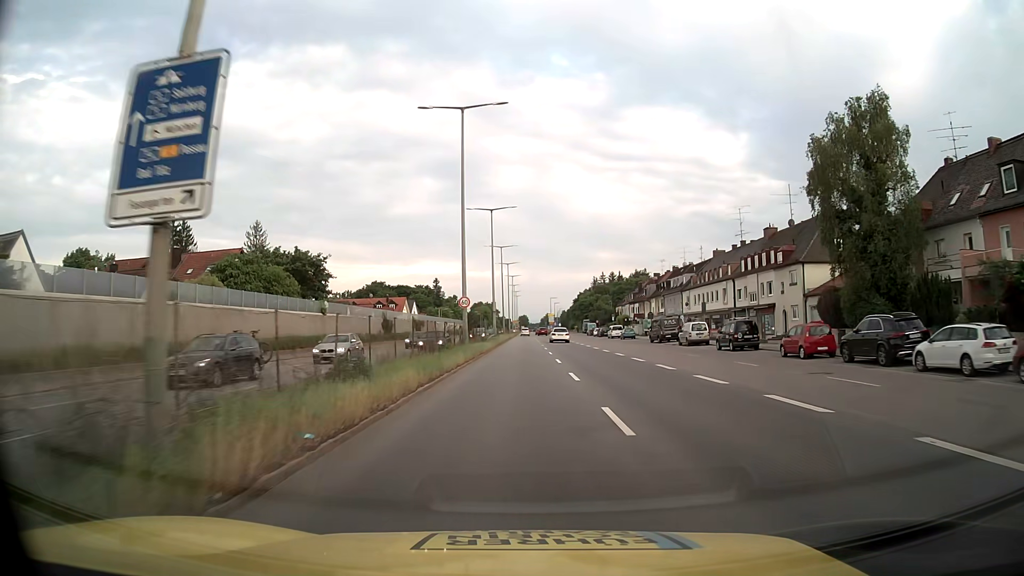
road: trunk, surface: asphalt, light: Day
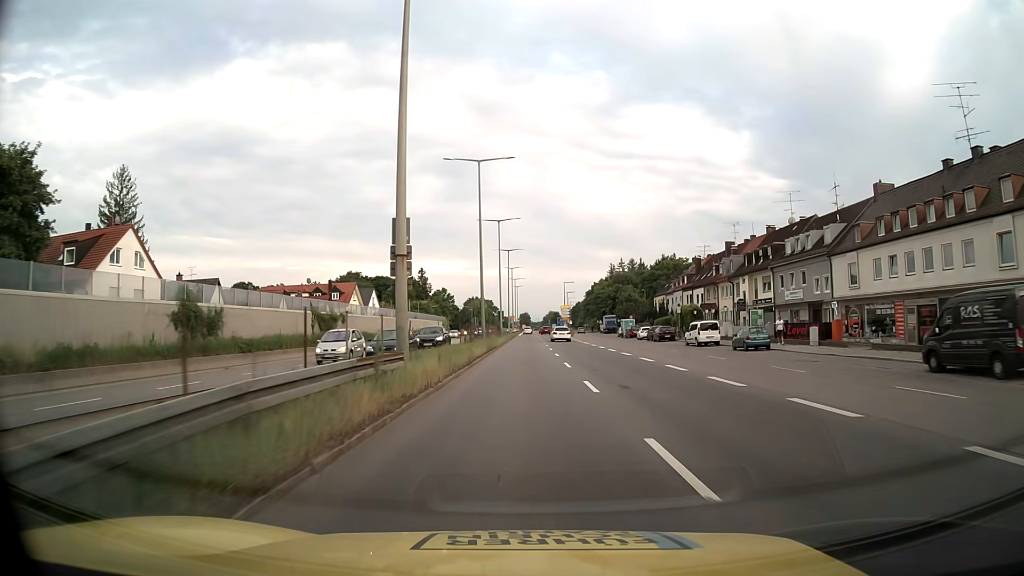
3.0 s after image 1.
(-0.3, +48.7) m; 0°
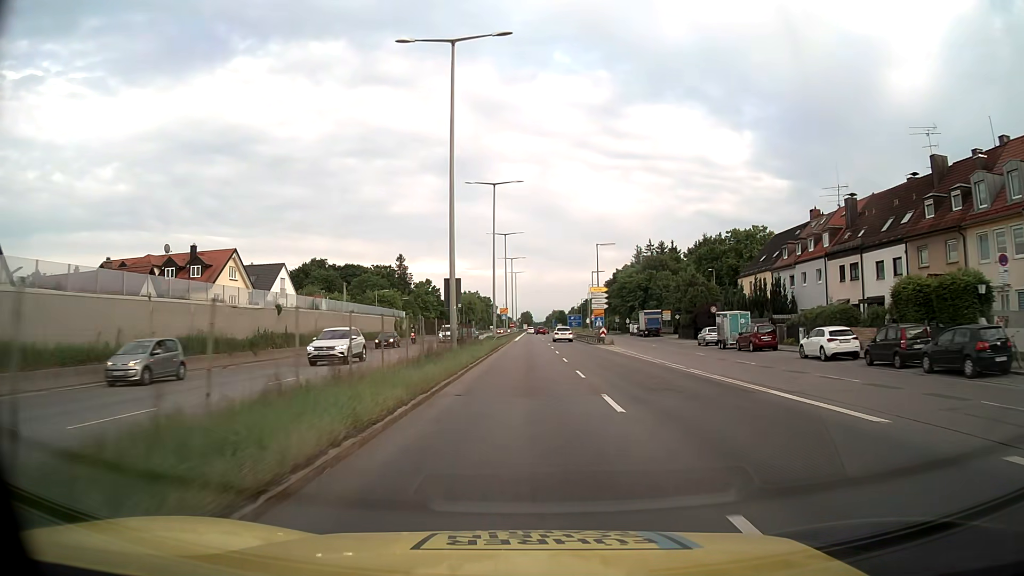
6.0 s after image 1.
(0.0, +48.7) m; 0°
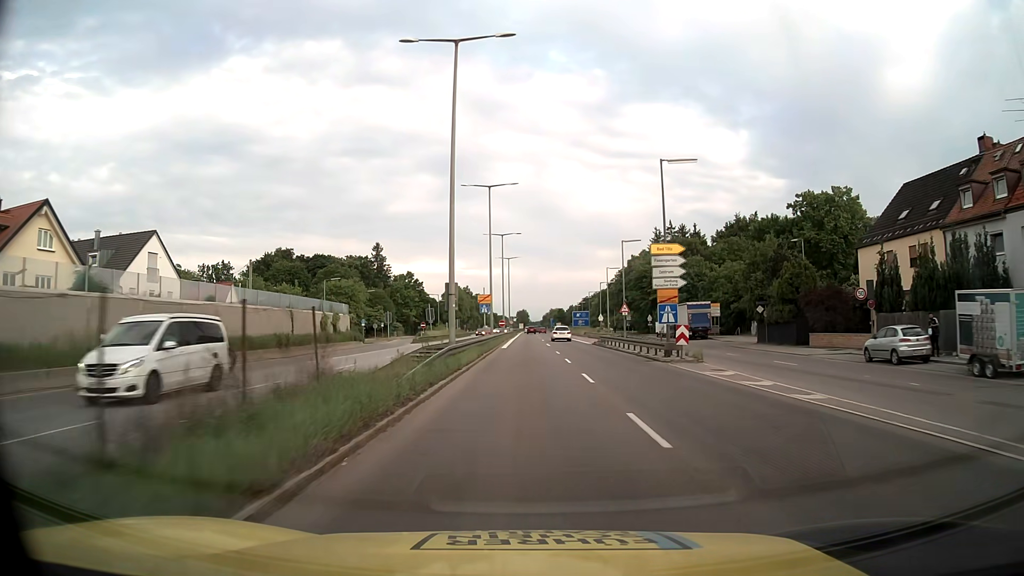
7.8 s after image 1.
(0.0, +29.2) m; 0°
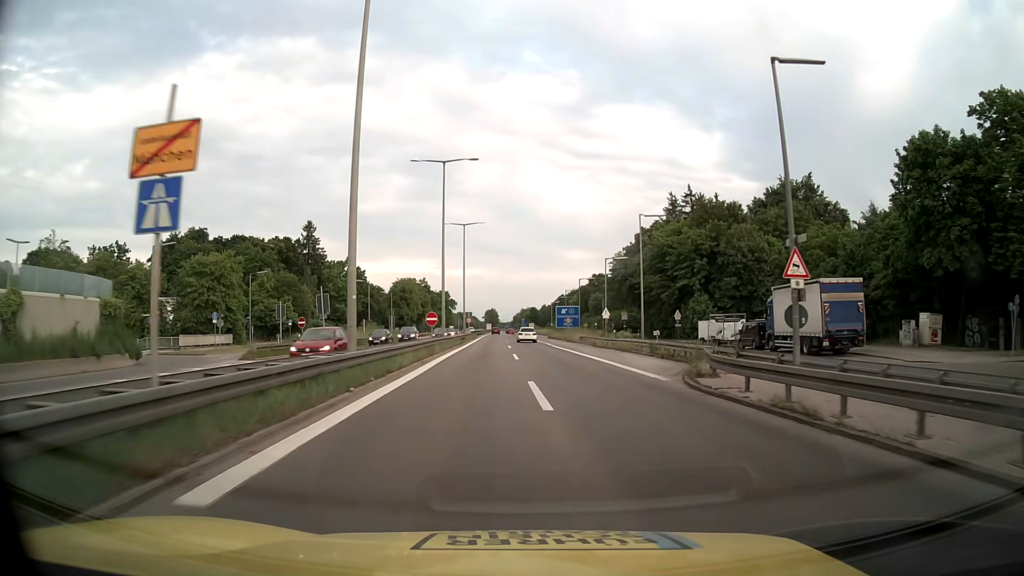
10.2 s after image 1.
(+0.7, +38.9) m; +3°
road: motorway
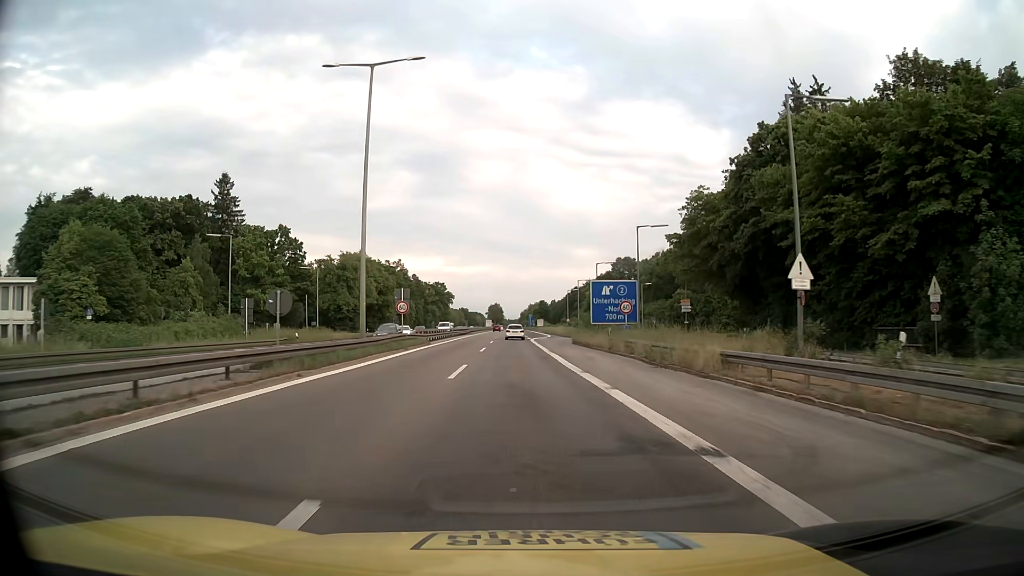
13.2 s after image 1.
(+0.3, +48.6) m; -1°
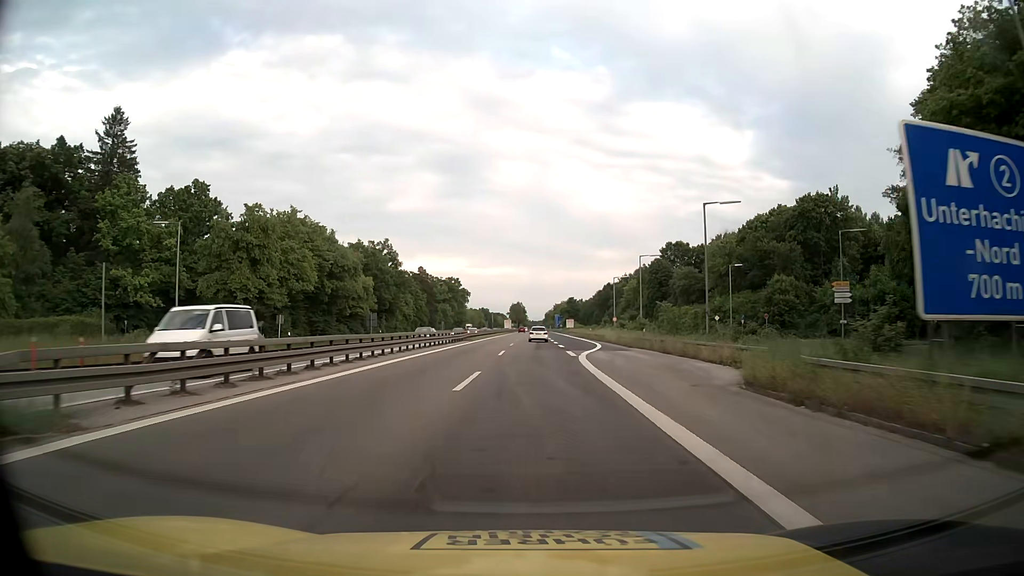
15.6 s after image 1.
(-0.8, +38.9) m; -2°
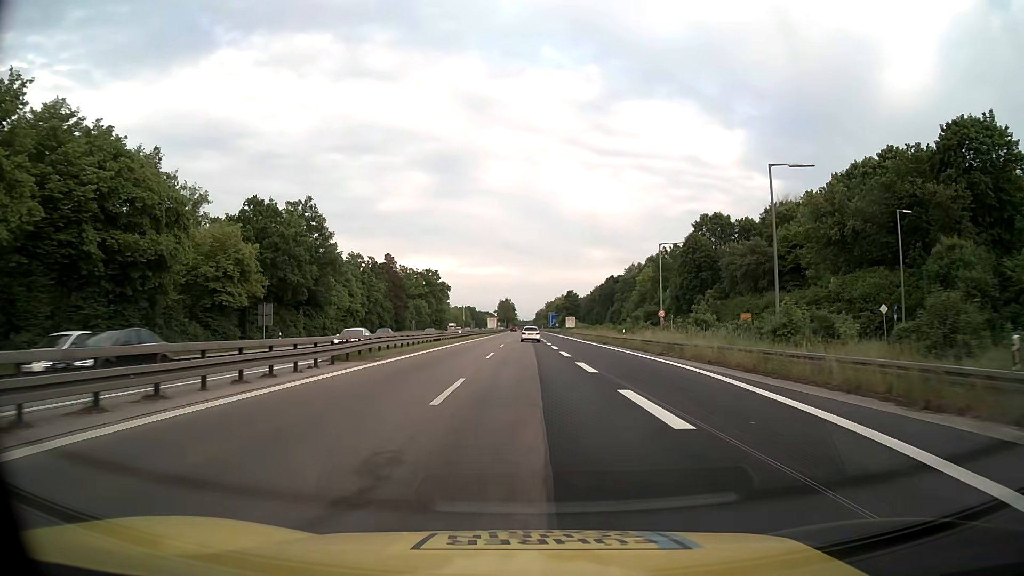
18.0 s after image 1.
(+0.2, +38.9) m; +1°
(0, +10) (0, +20) (0, +30) (0, +40) (0, +50) (0, +60) (0, +70) (0, +80) (0, +90) (0, +100) m
